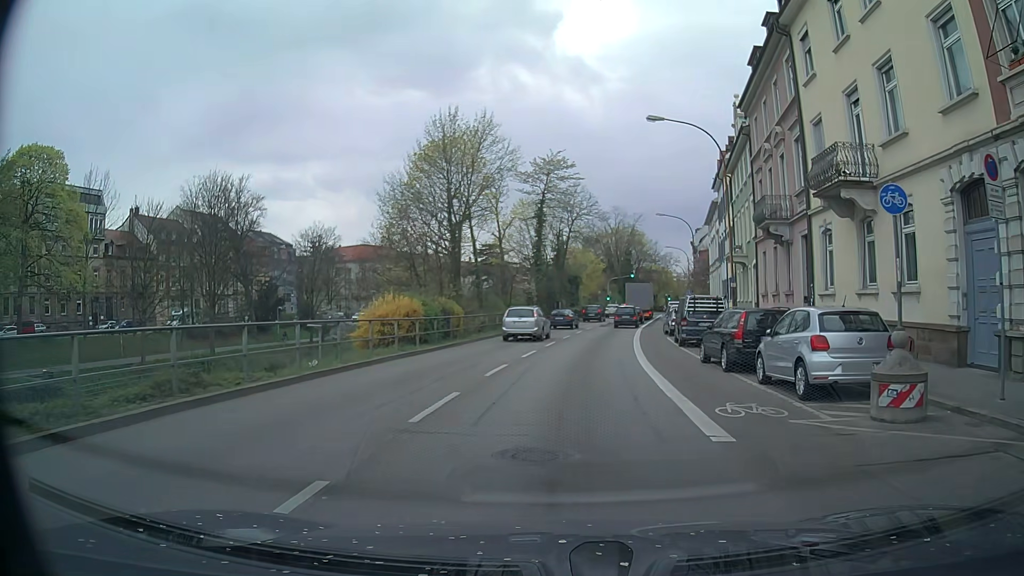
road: primary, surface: asphalt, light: Day
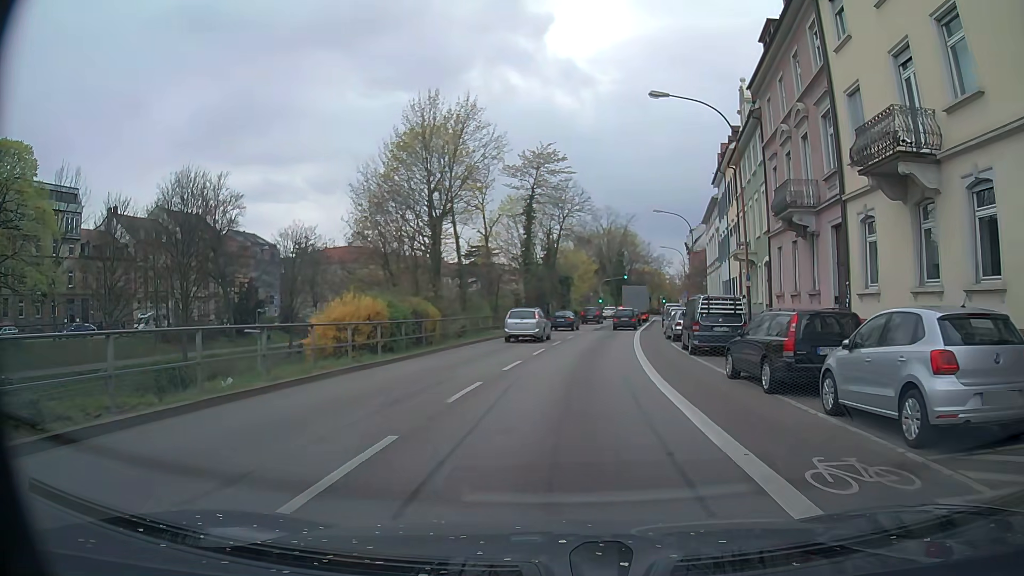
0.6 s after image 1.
(0.0, +3.8) m; +1°
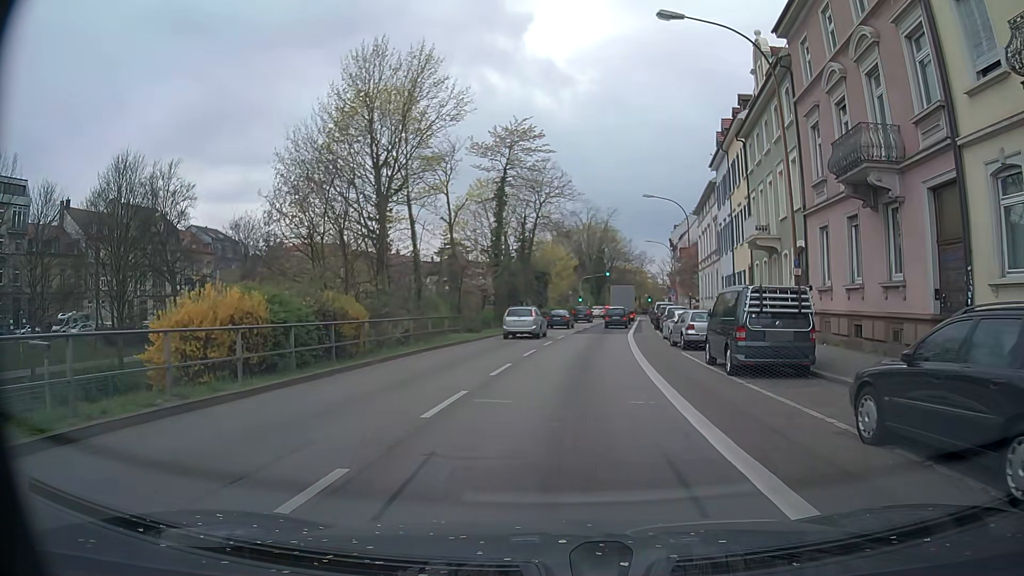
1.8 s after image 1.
(+0.1, +7.6) m; +2°
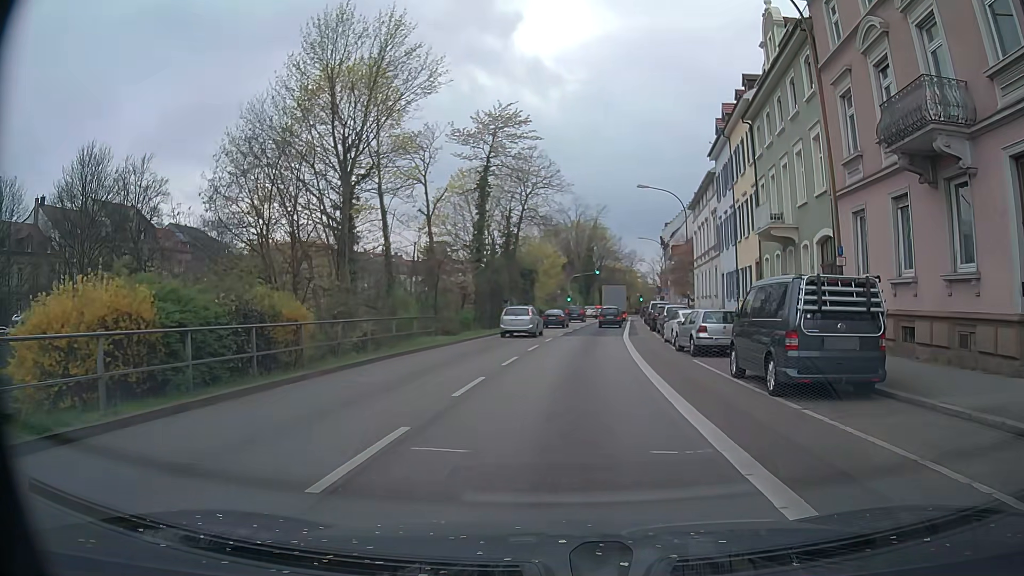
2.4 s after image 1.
(0.0, +3.8) m; +1°
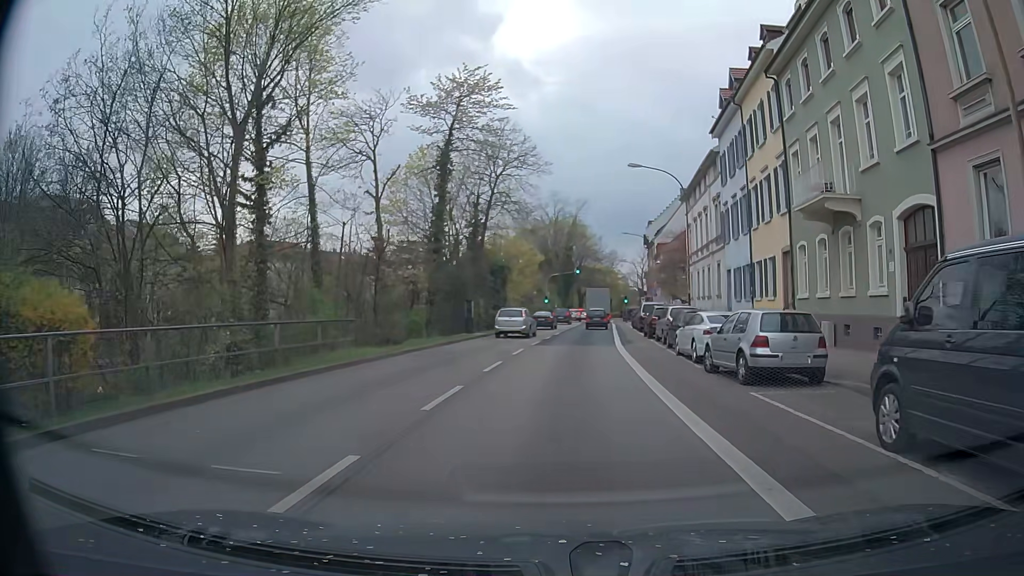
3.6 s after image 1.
(+0.1, +7.6) m; +2°
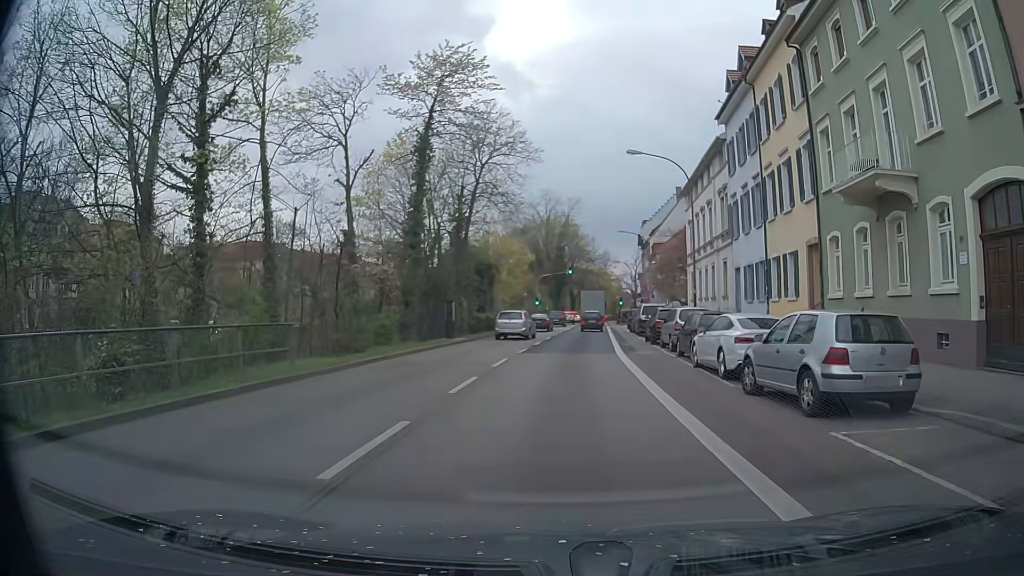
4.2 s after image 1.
(0.0, +3.9) m; 0°
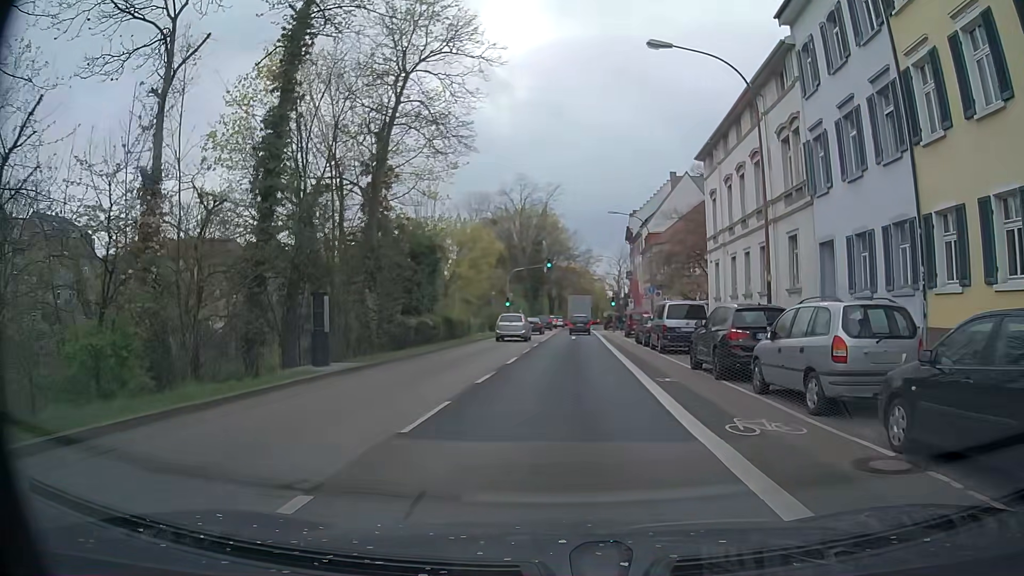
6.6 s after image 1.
(+0.2, +15.3) m; +2°
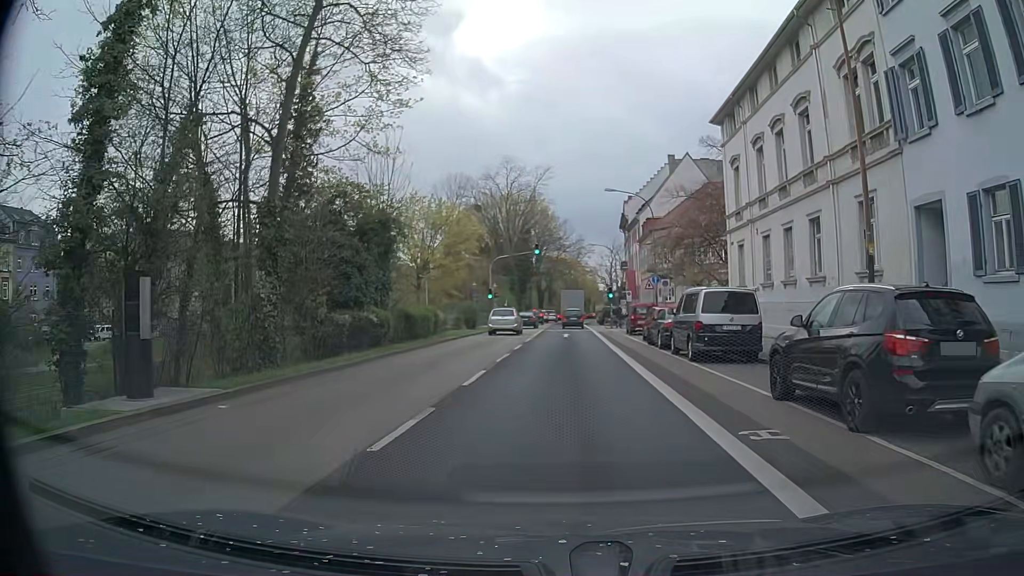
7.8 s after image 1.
(0.0, +7.5) m; 0°
(0, +10) (0, +20) (+1, +30) (+1, +40) (+1, +50) (+2, +60) (+2, +70) (+2, +80) (+3, +90) (+4, +100) m
